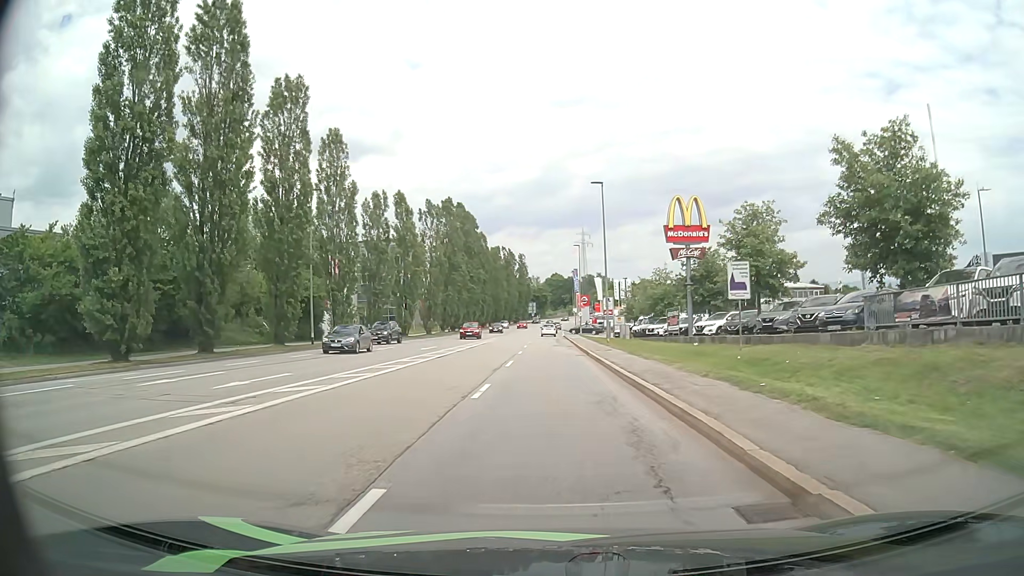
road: tertiary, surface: asphalt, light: Day
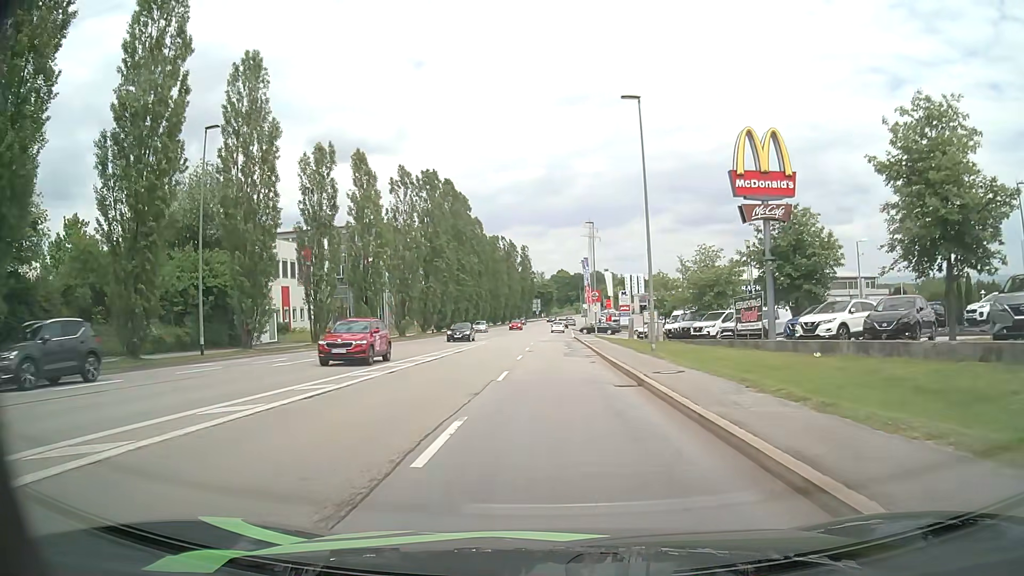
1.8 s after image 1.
(0.0, +16.3) m; 0°
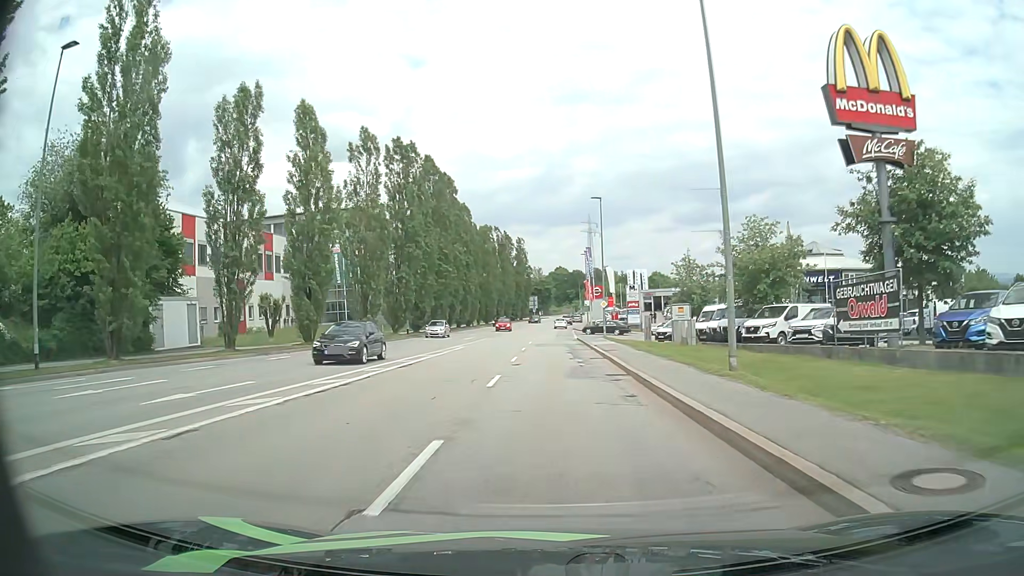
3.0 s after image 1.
(0.0, +11.7) m; 0°
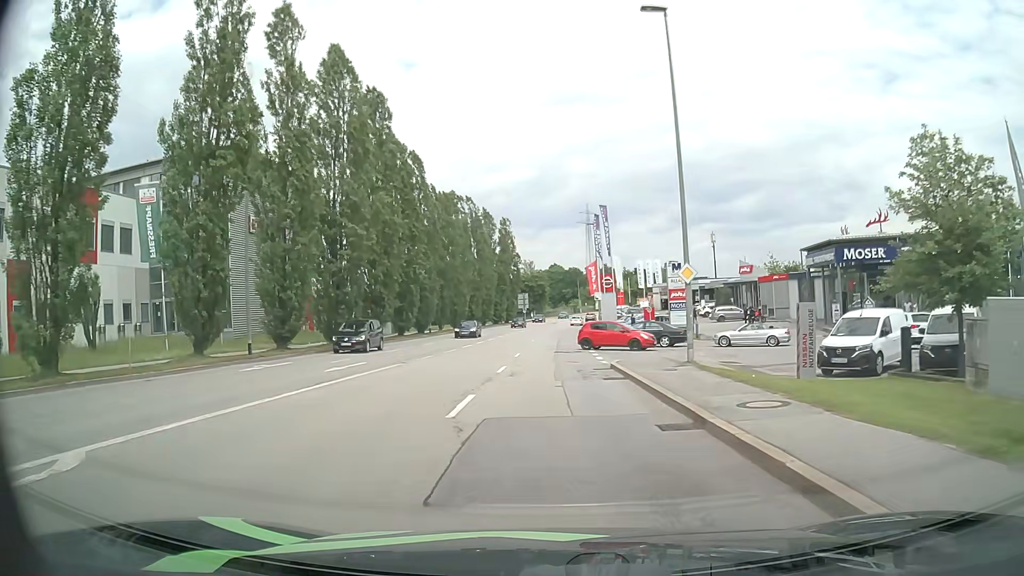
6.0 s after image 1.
(+0.2, +31.6) m; +1°
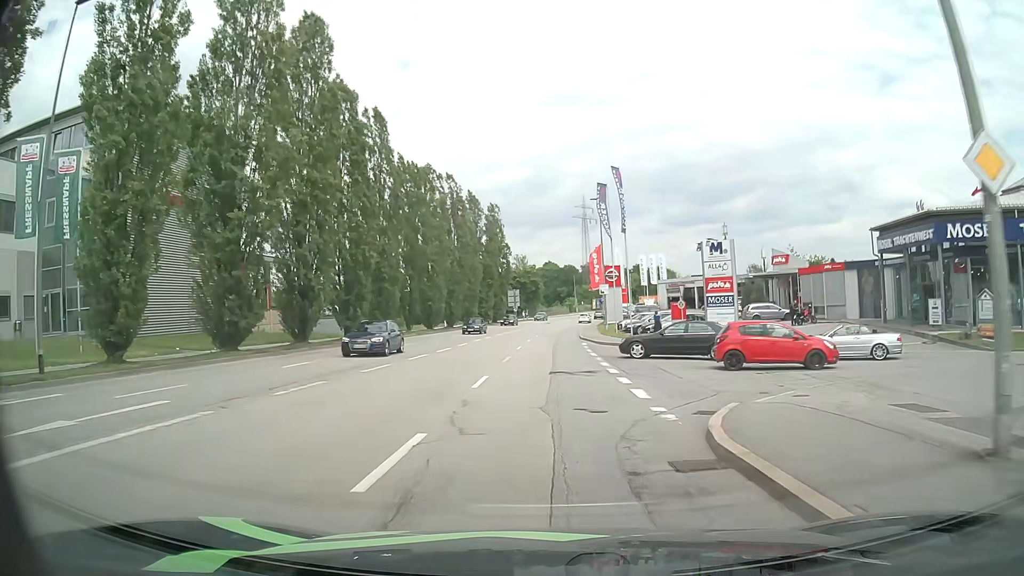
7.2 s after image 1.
(0.0, +13.5) m; +1°
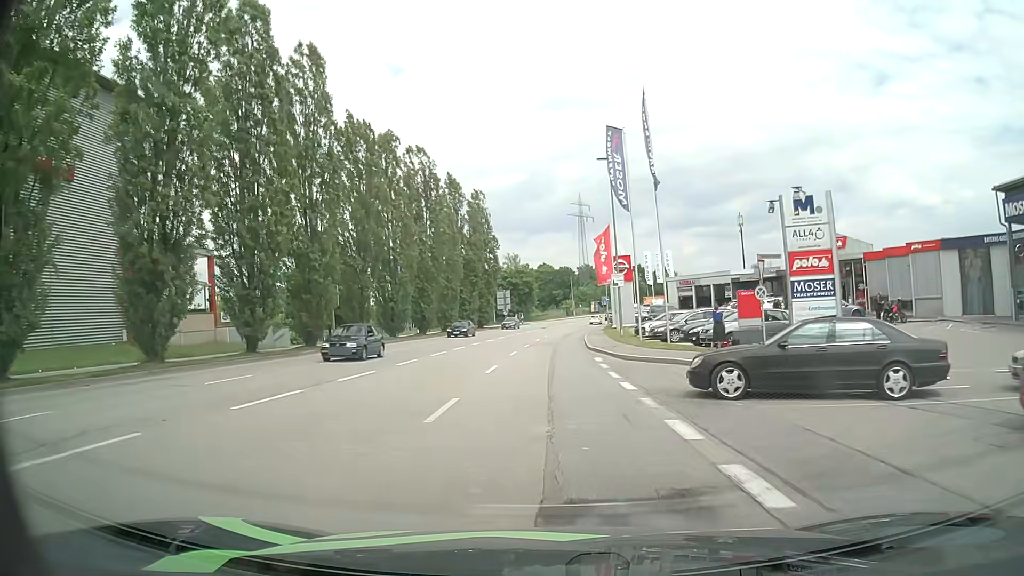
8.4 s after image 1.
(0.0, +13.9) m; 0°
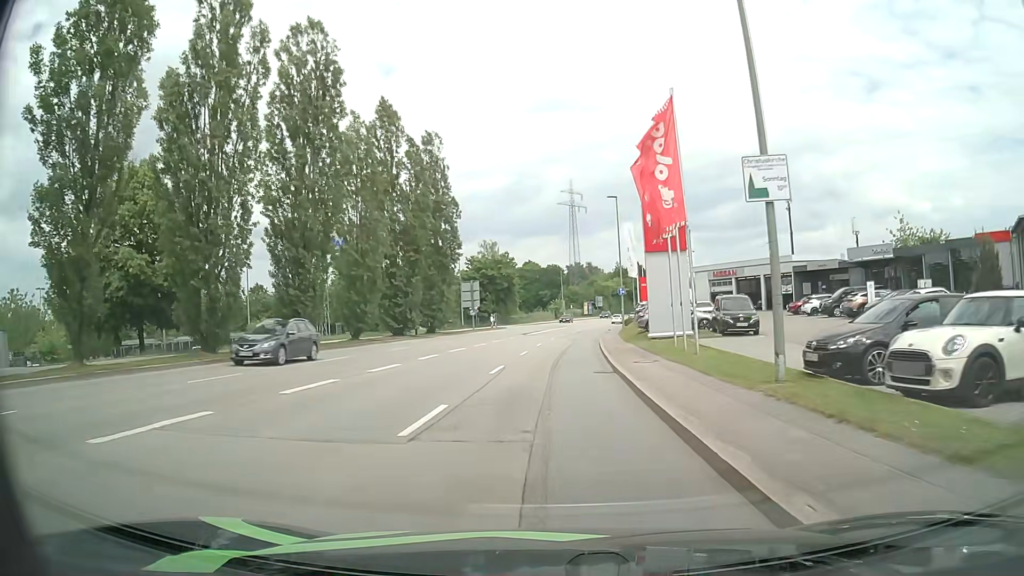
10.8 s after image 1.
(+0.2, +27.8) m; +1°
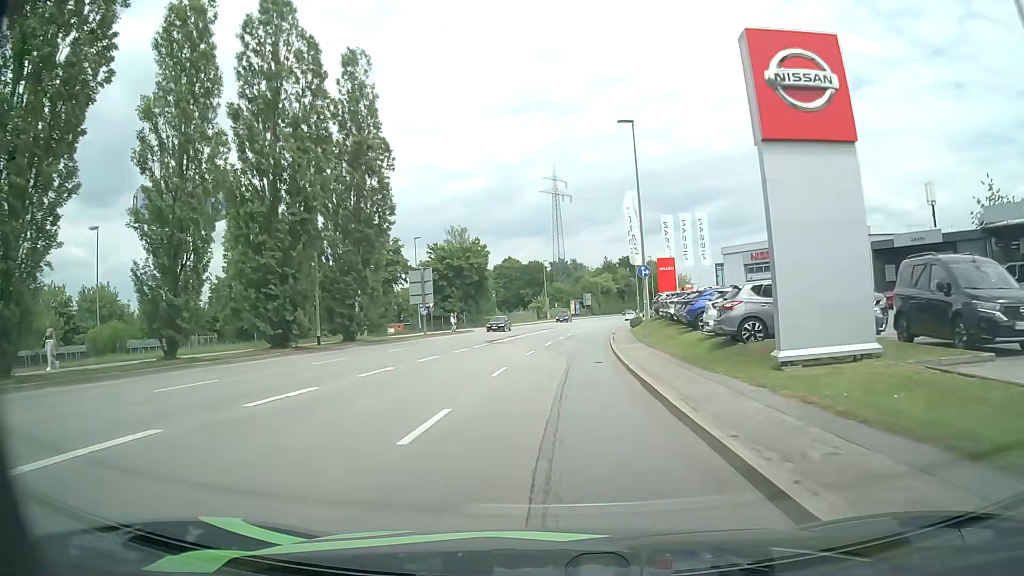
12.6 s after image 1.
(+0.2, +19.7) m; +1°
(0, +10) (0, +20) (+1, +30) (+1, +40) (+2, +50) (+3, +60) (+5, +70) (+6, +80) (+8, +90) (+10, +99) m
